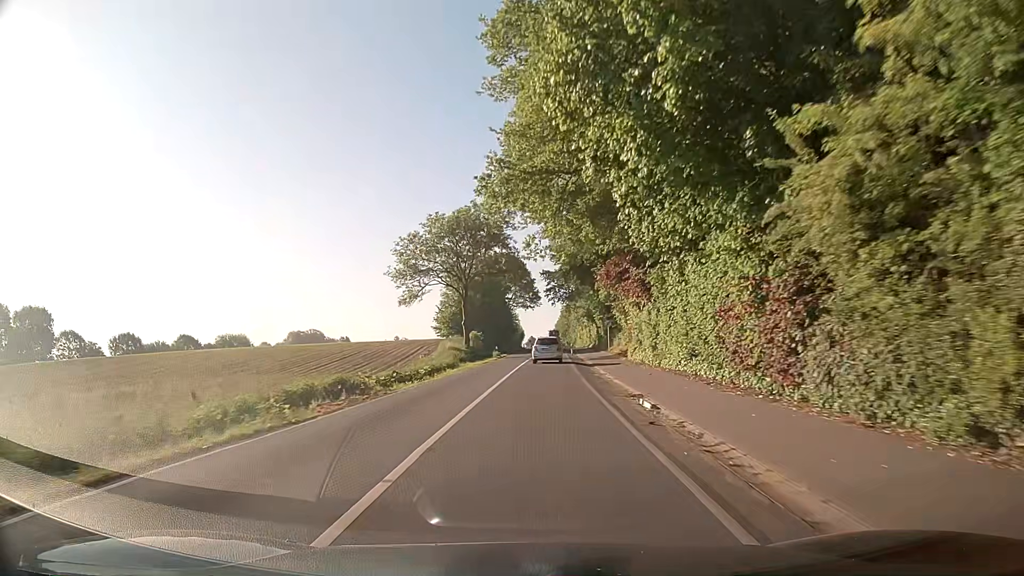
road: secondary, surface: asphalt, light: Day
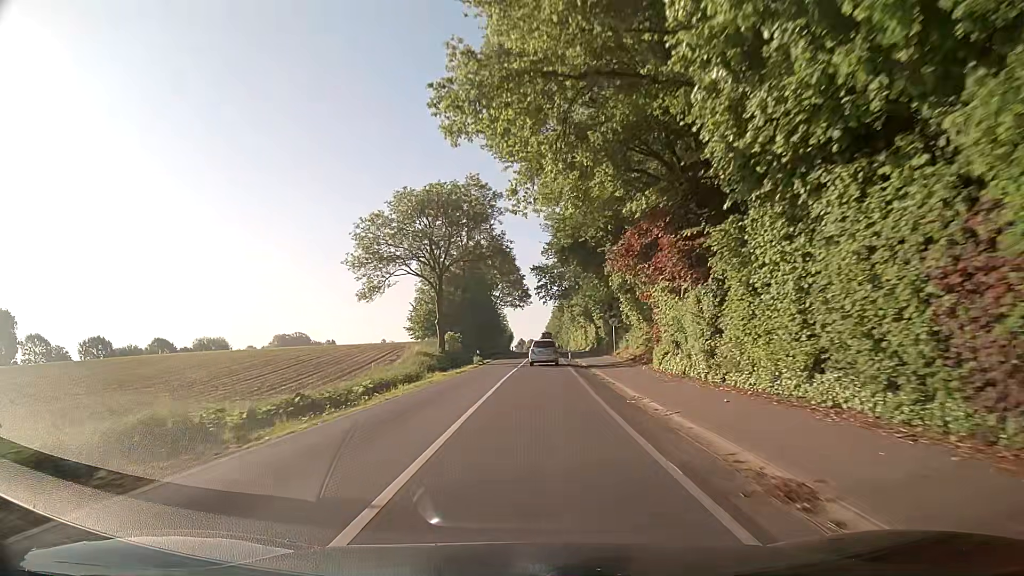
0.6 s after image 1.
(+0.1, +11.0) m; +1°
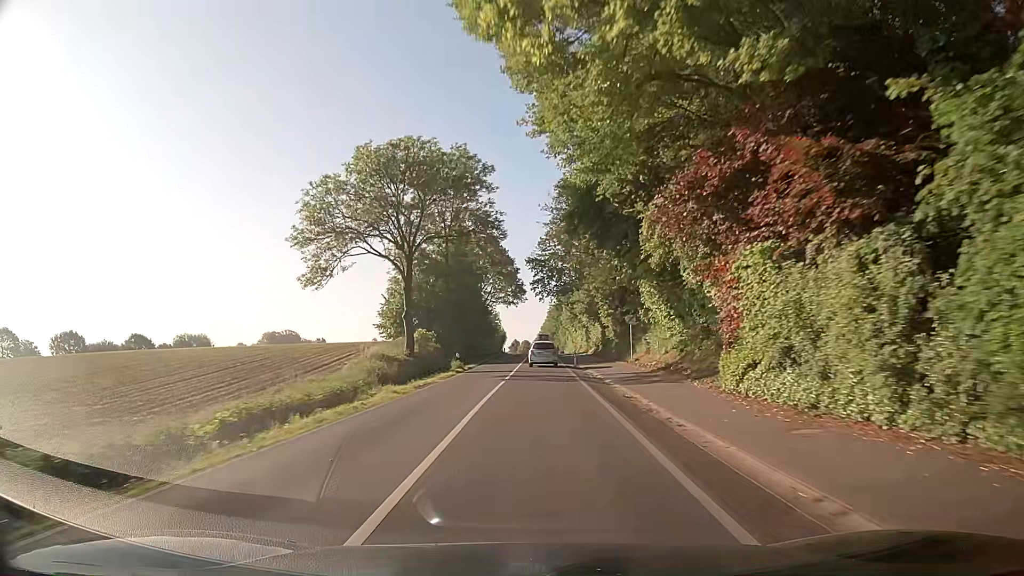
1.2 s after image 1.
(0.0, +11.1) m; 0°
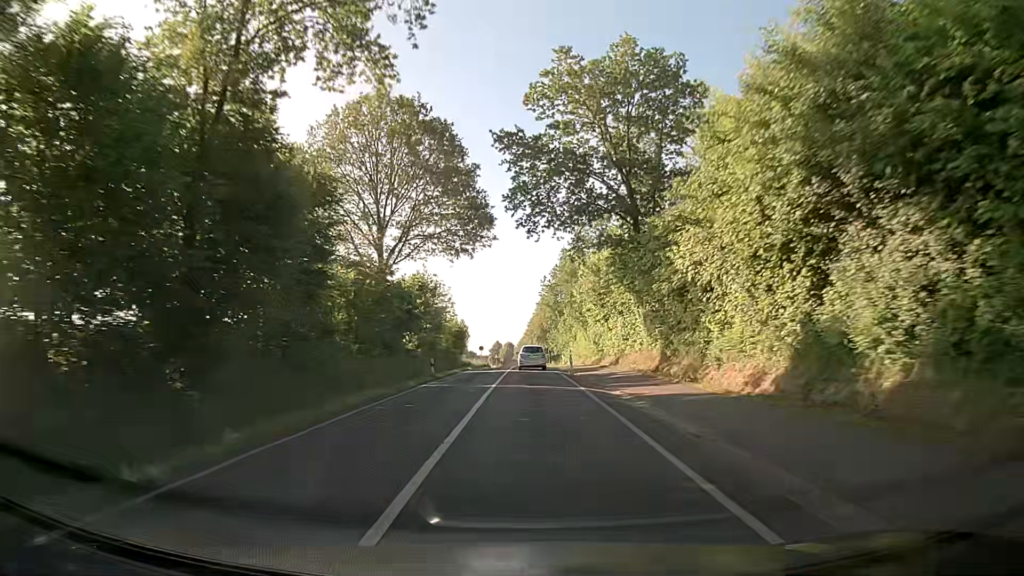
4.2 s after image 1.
(+1.1, +57.3) m; +2°
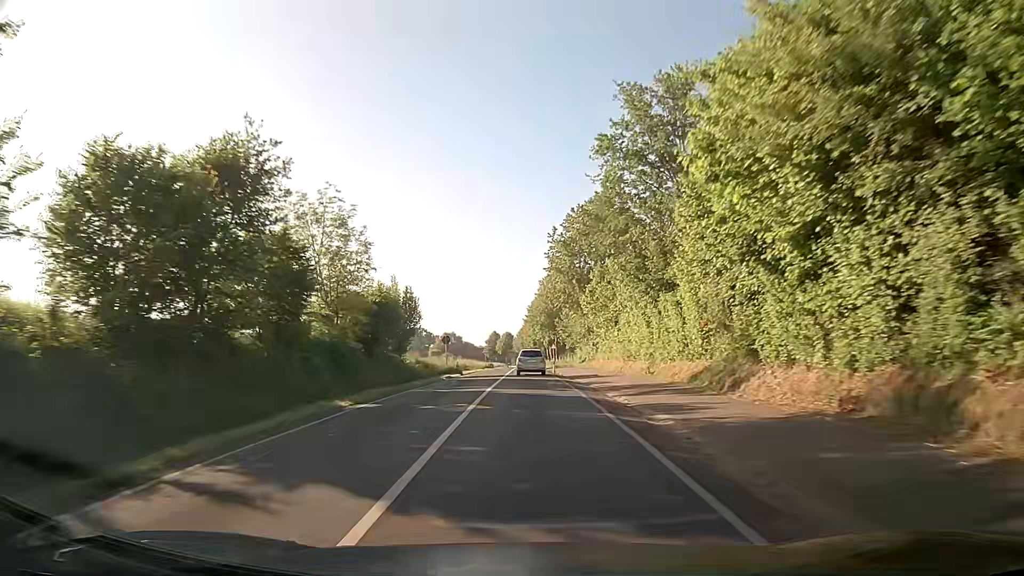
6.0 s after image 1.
(-0.3, +36.1) m; 0°
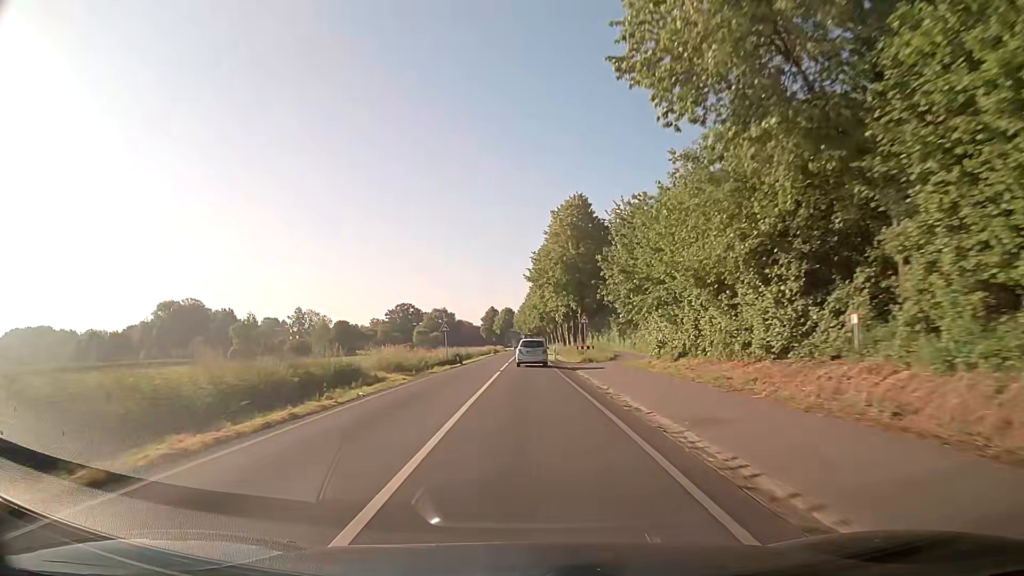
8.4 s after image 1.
(-0.8, +49.7) m; -1°
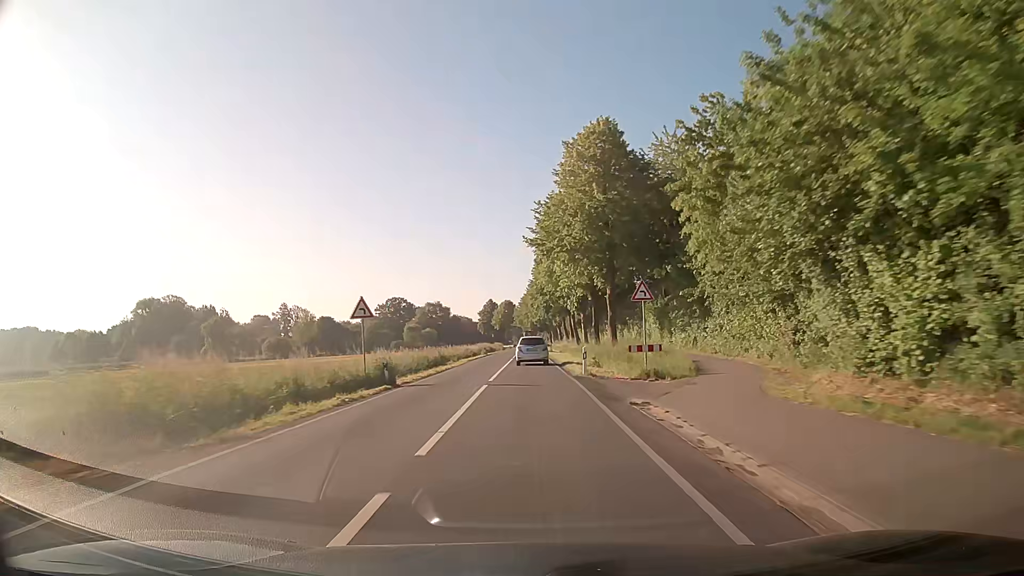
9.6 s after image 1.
(-0.1, +24.5) m; 0°
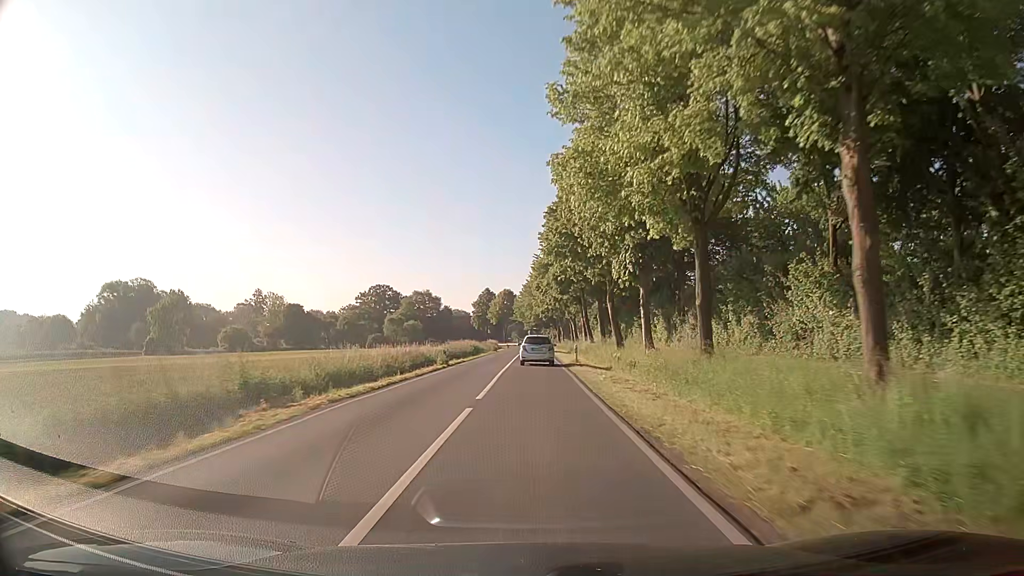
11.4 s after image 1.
(-0.1, +36.4) m; 0°
(0, +10) (0, +20) (0, +30) (0, +40) (0, +50) (0, +60) (0, +70) (0, +80) (+1, +90) (+1, +100) m
